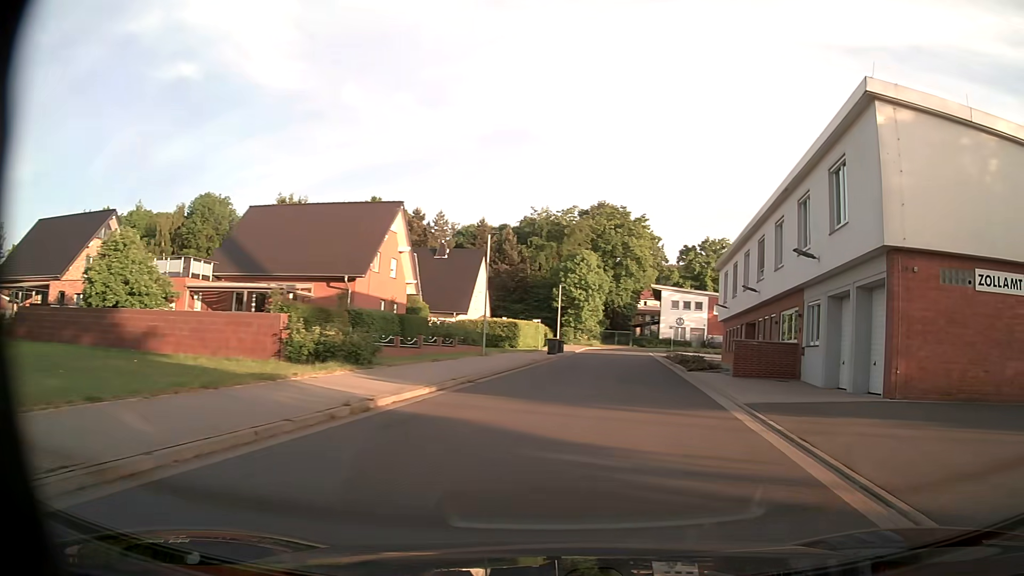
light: Day
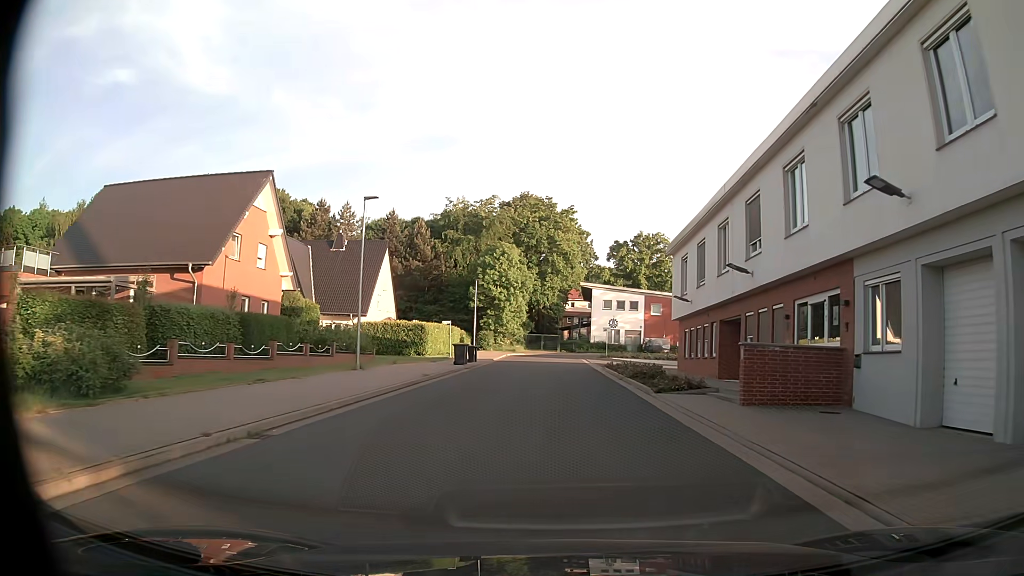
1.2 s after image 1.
(+0.8, +9.8) m; +6°
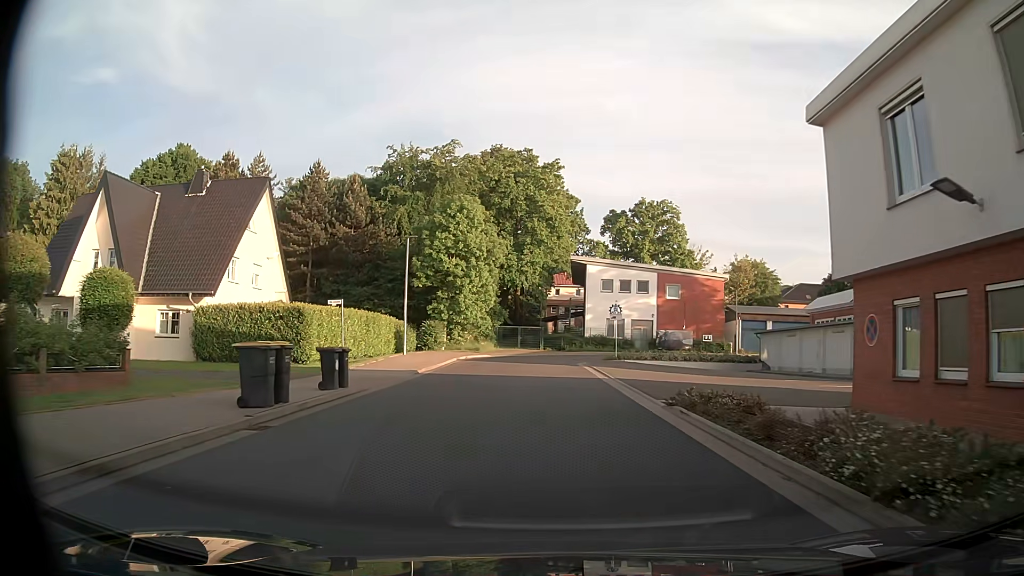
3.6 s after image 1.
(+0.4, +22.6) m; +2°
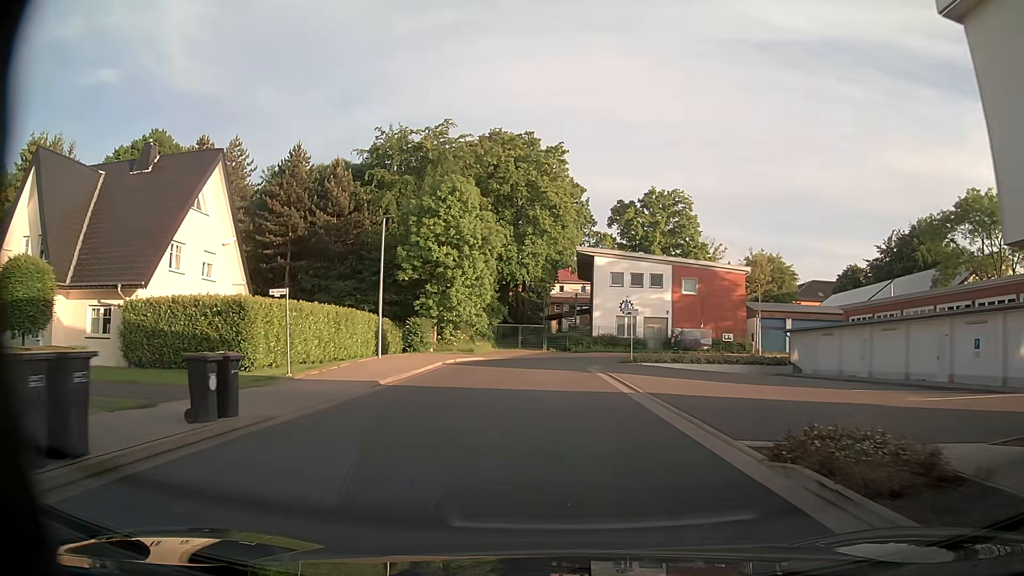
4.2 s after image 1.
(0.0, +6.1) m; 0°
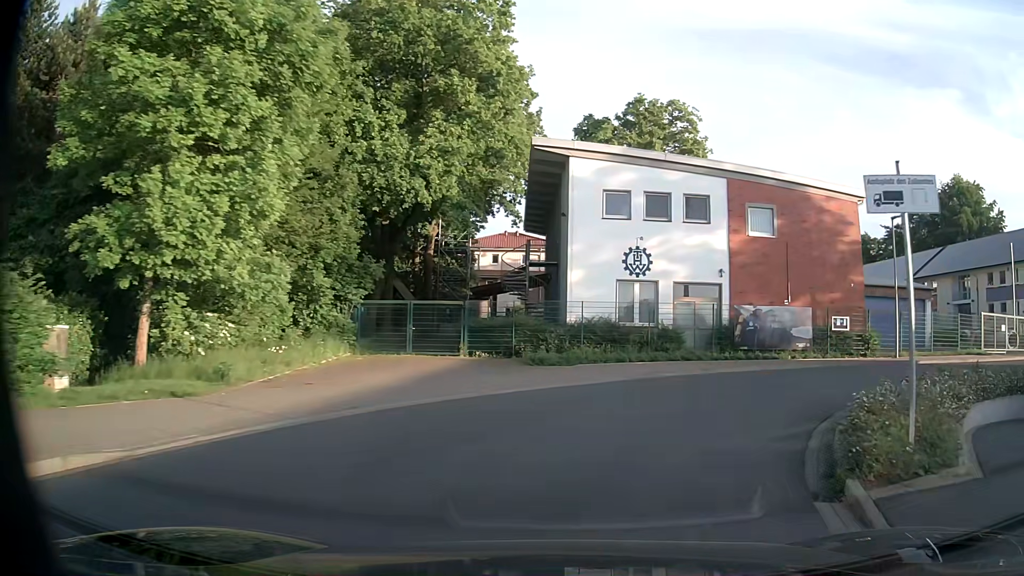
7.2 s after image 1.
(+0.1, +30.0) m; +6°
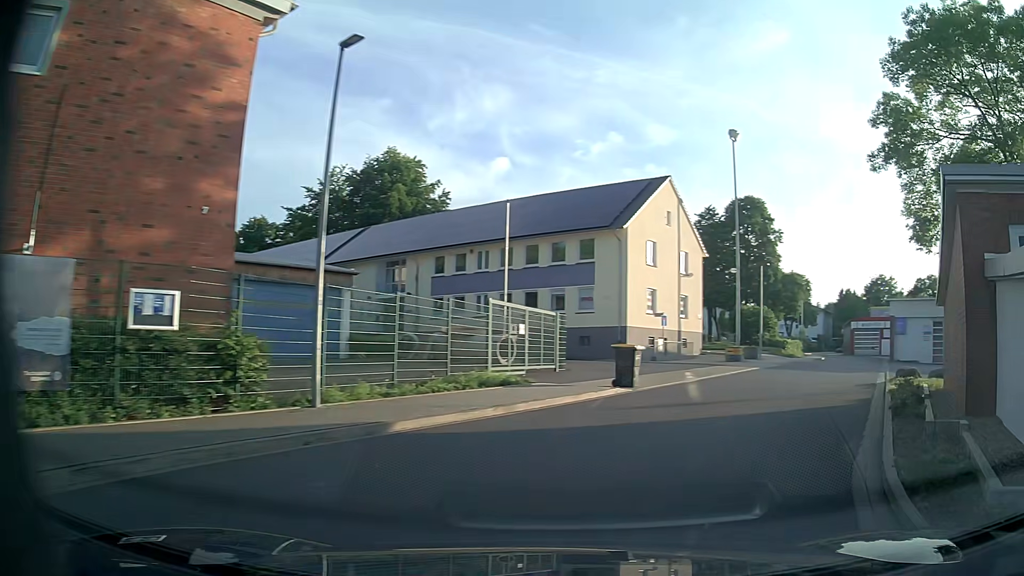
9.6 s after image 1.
(+7.6, +17.5) m; +51°
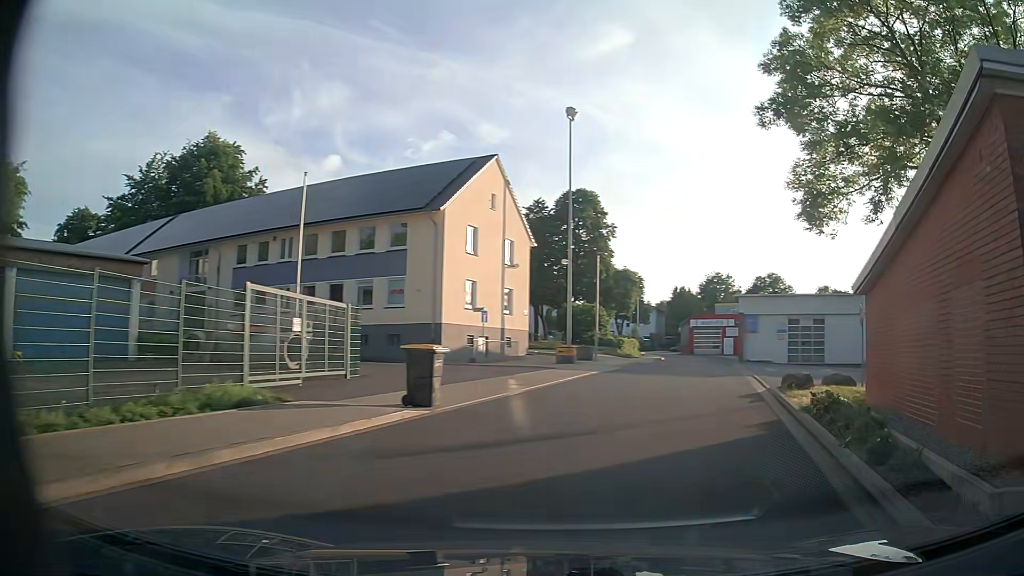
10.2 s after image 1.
(+0.7, +5.1) m; +15°
